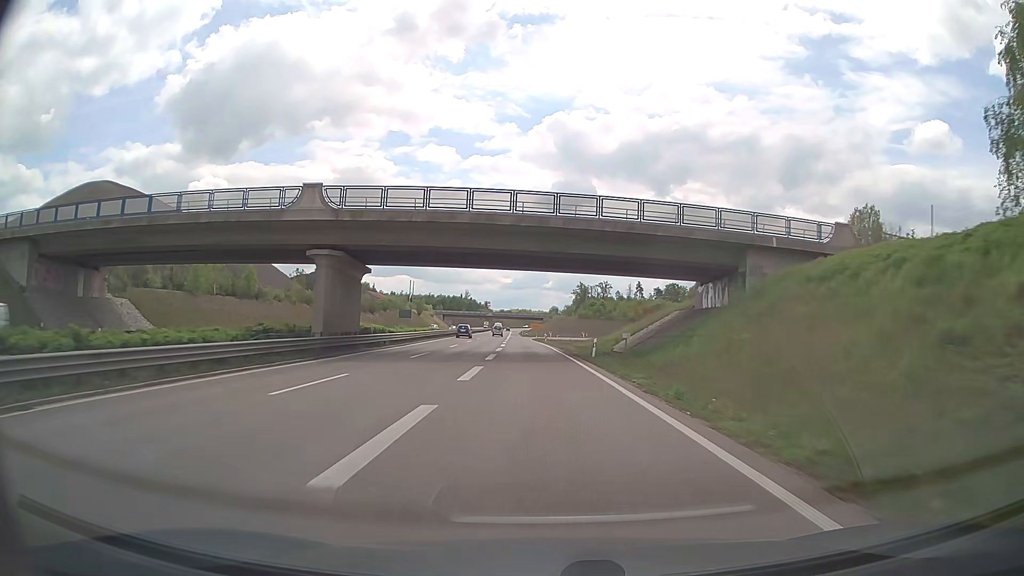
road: trunk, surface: asphalt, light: Day
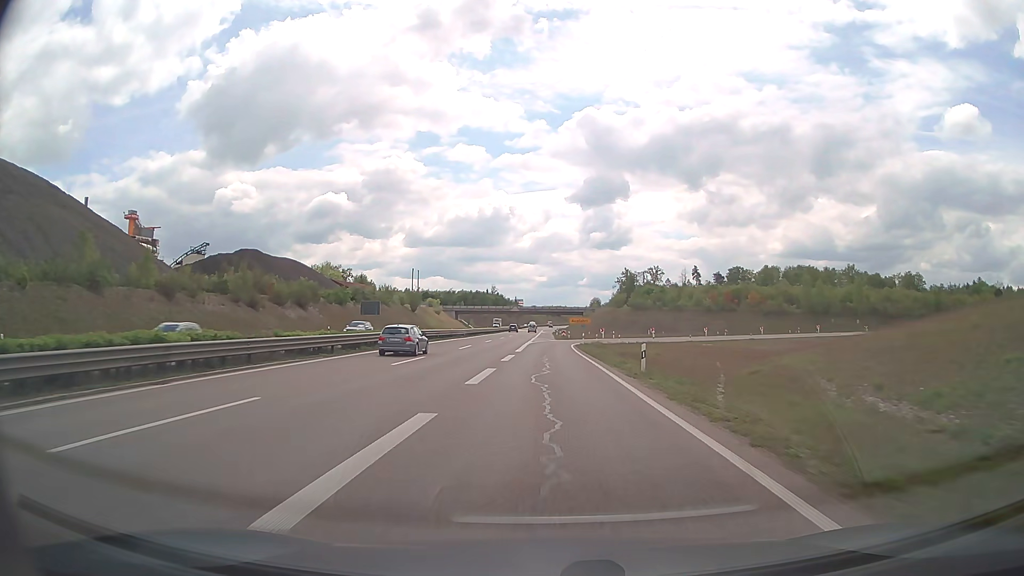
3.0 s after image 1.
(-1.5, +60.5) m; -3°
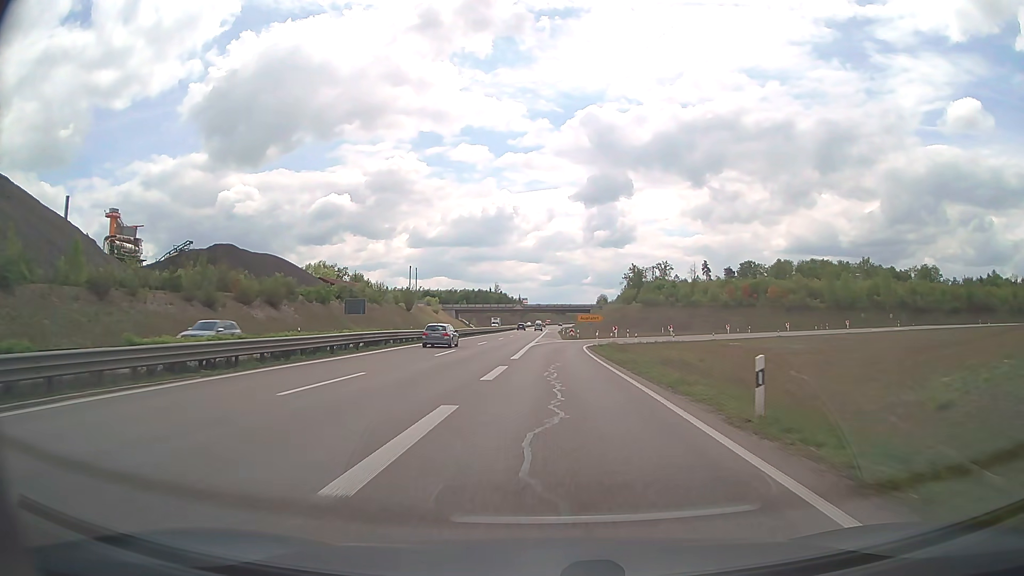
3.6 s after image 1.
(-0.1, +11.0) m; 0°
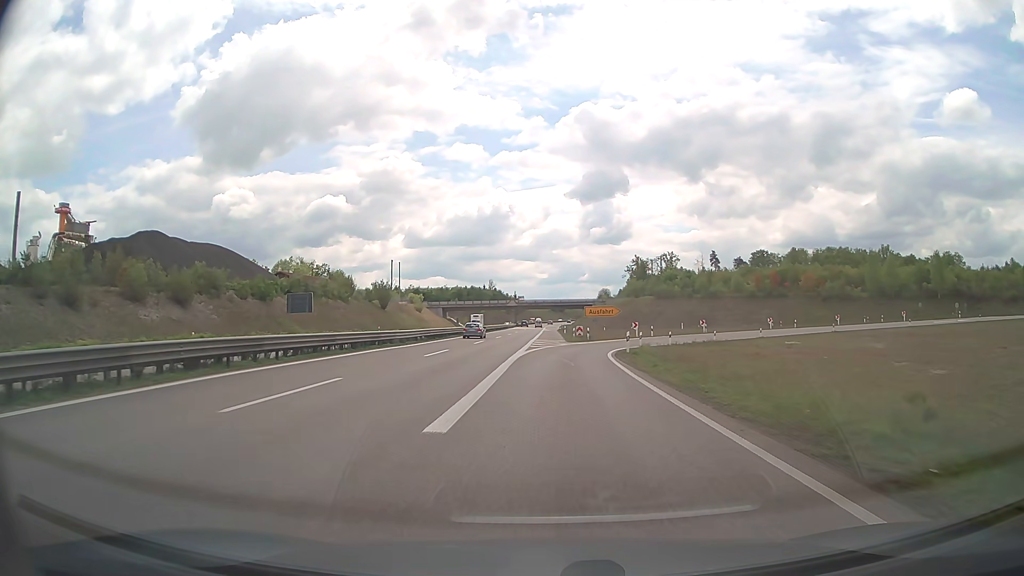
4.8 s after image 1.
(0.0, +20.7) m; 0°
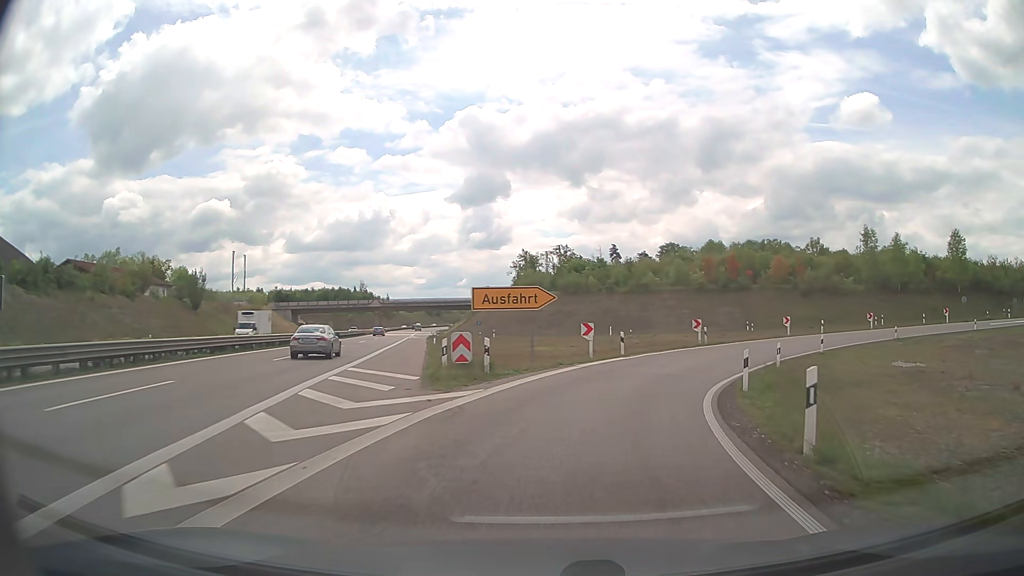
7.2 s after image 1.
(+1.5, +35.3) m; +10°
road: trunk_link
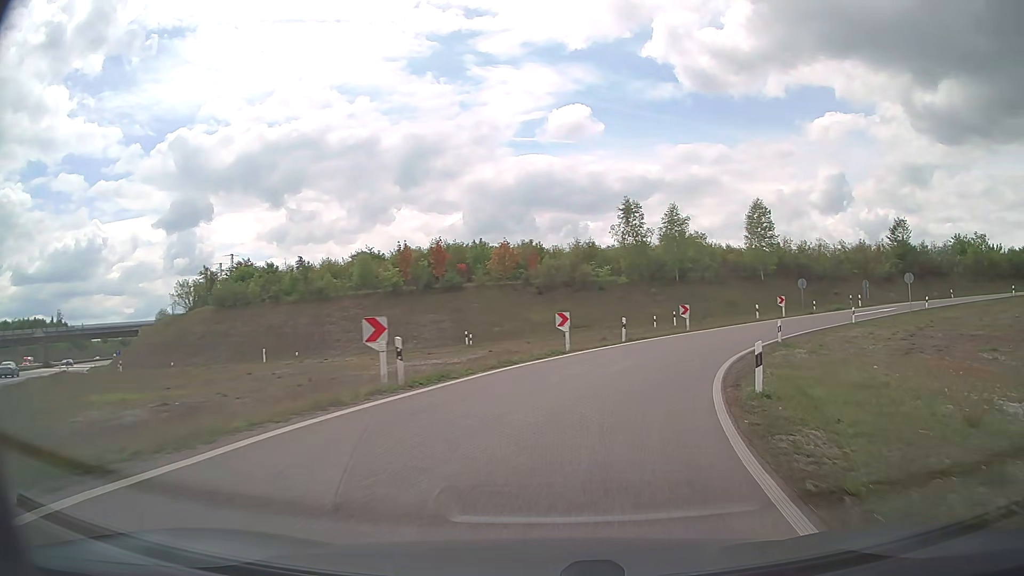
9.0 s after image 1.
(+5.4, +23.8) m; +26°
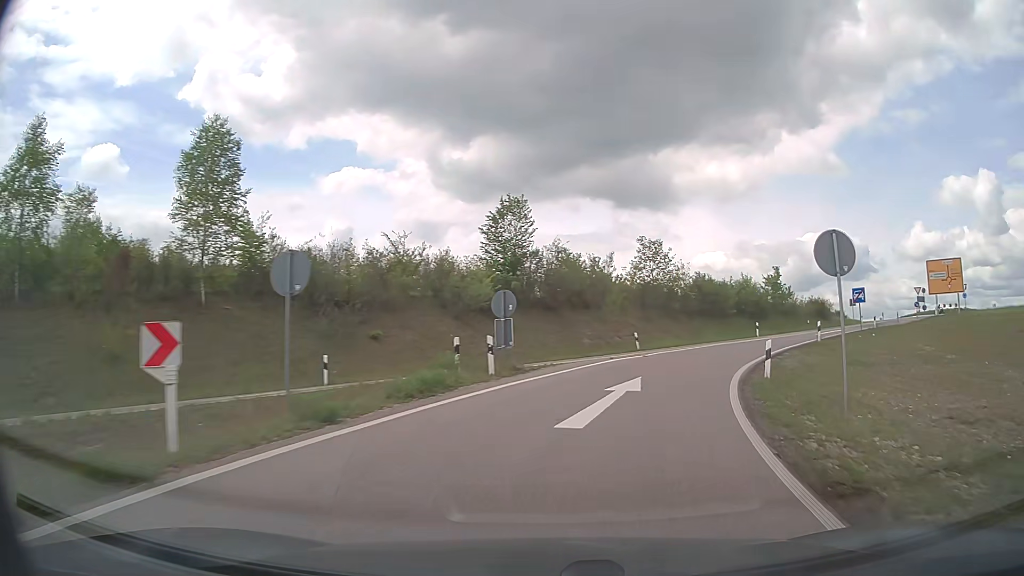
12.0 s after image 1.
(+14.0, +36.7) m; +43°
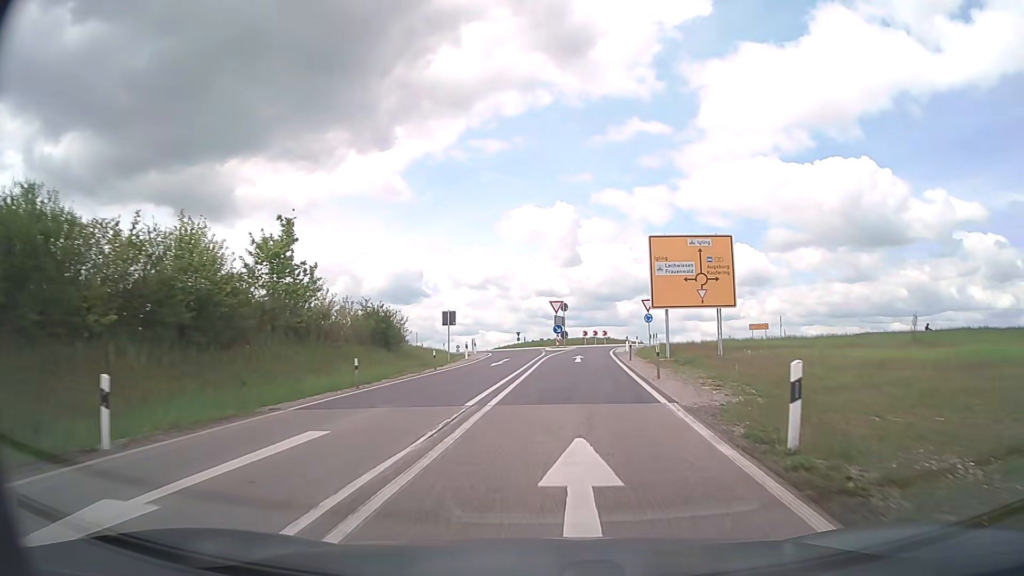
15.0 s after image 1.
(+13.9, +36.2) m; +38°
(0, +10) (+1, +20) (+1, +30) (+2, +40) (+3, +50) (+8, +59) (+15, +66) (+24, +69) (+34, +69) (+44, +67) m
